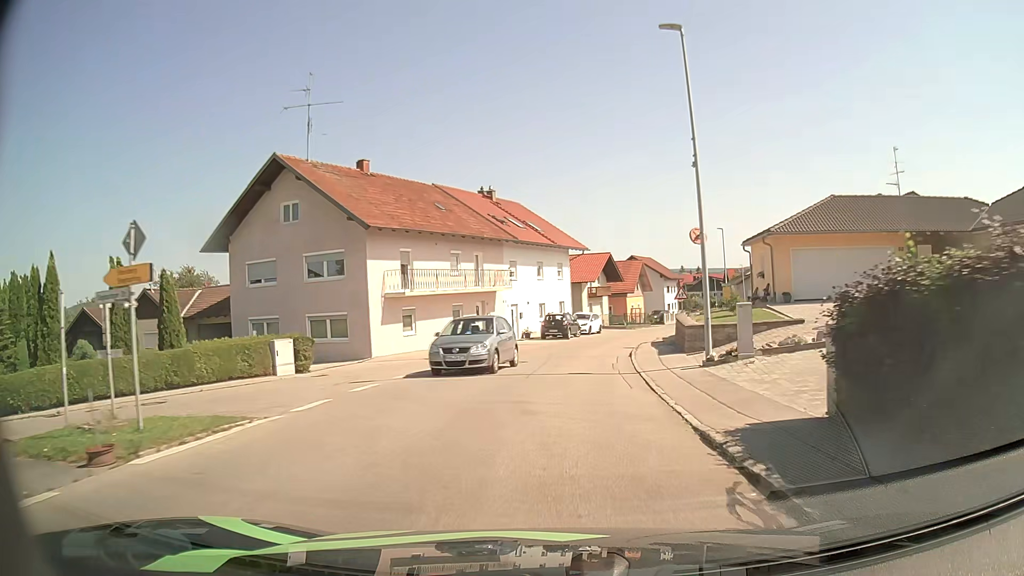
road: tertiary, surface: asphalt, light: Day
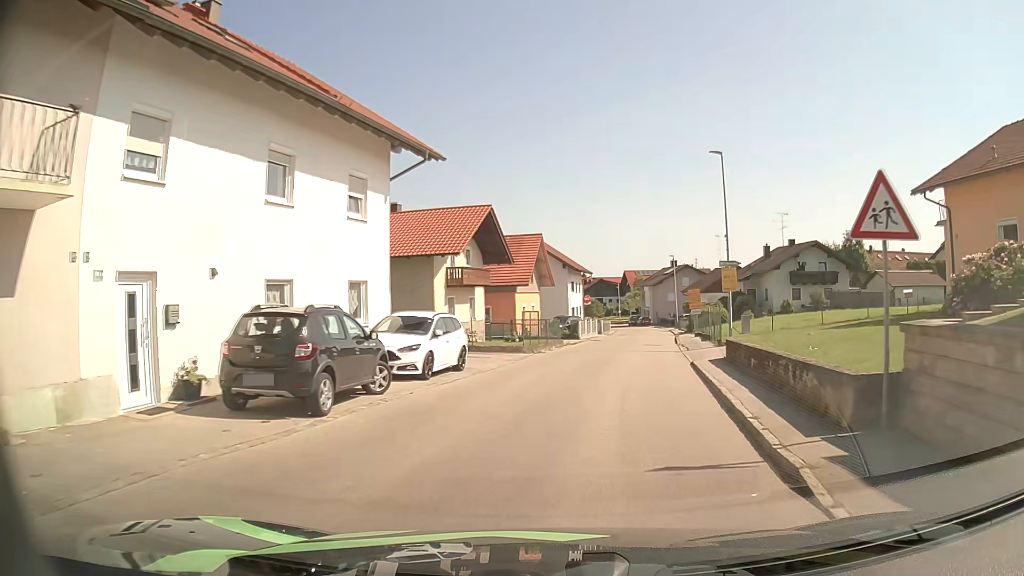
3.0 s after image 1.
(+2.3, +30.5) m; +11°
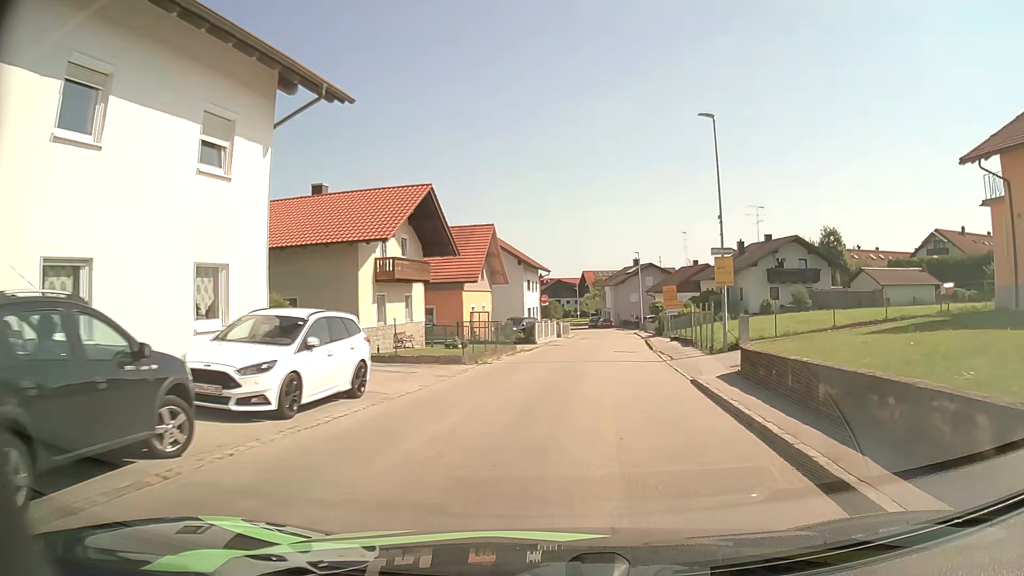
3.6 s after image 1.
(+0.1, +5.9) m; +3°
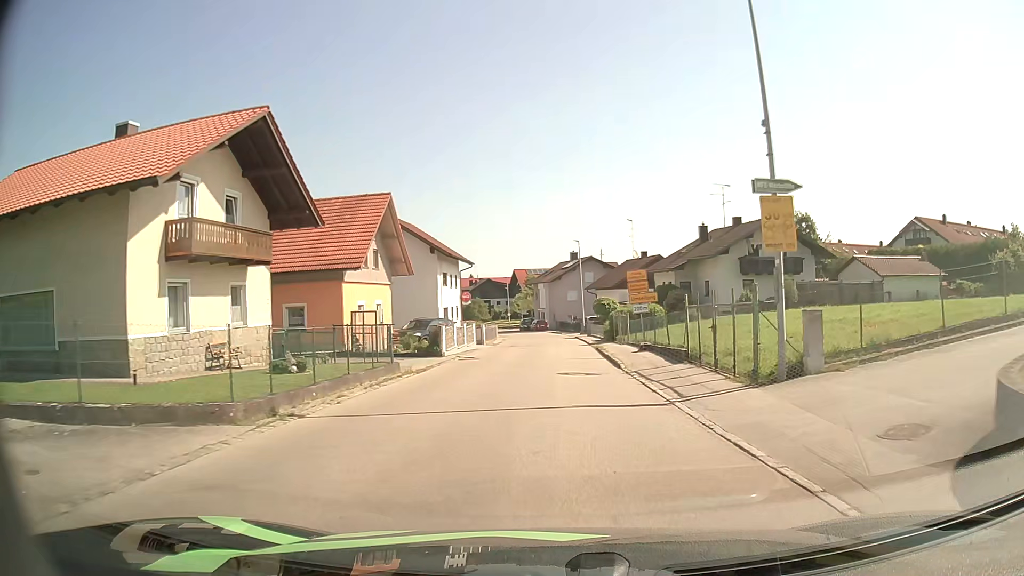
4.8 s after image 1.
(+0.7, +11.7) m; +6°
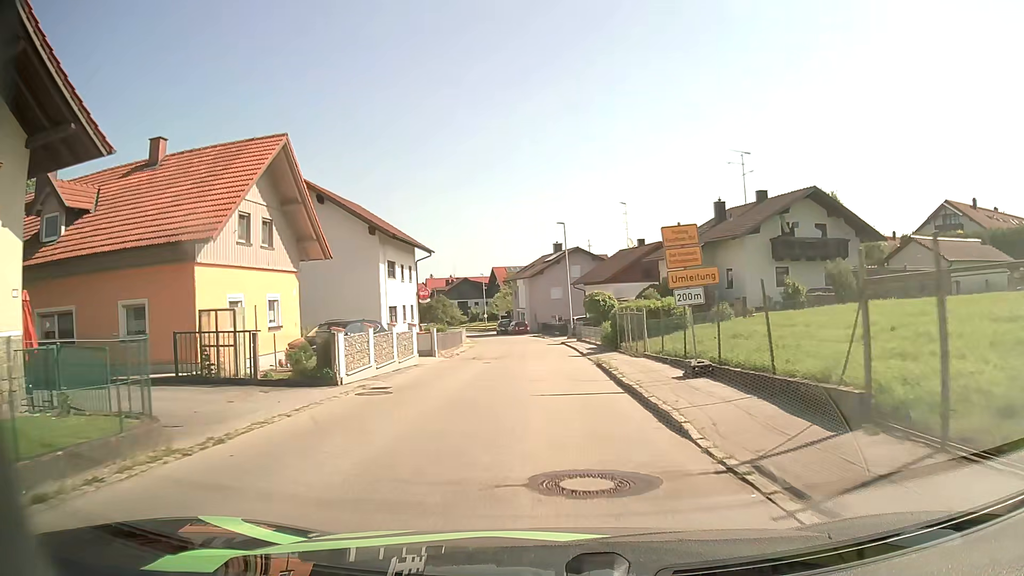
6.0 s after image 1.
(+0.2, +11.5) m; +1°
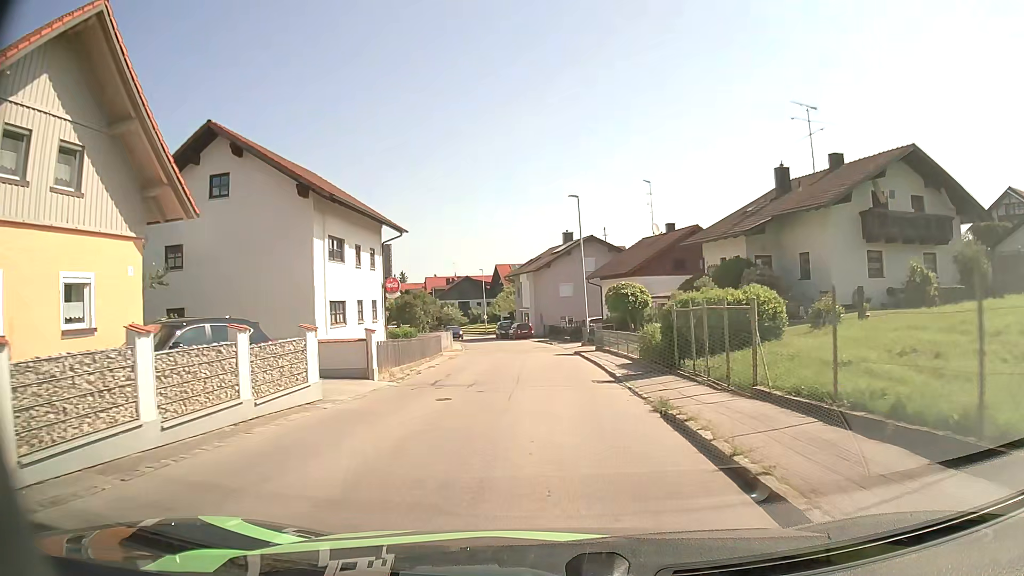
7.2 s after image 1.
(-0.1, +11.2) m; -1°
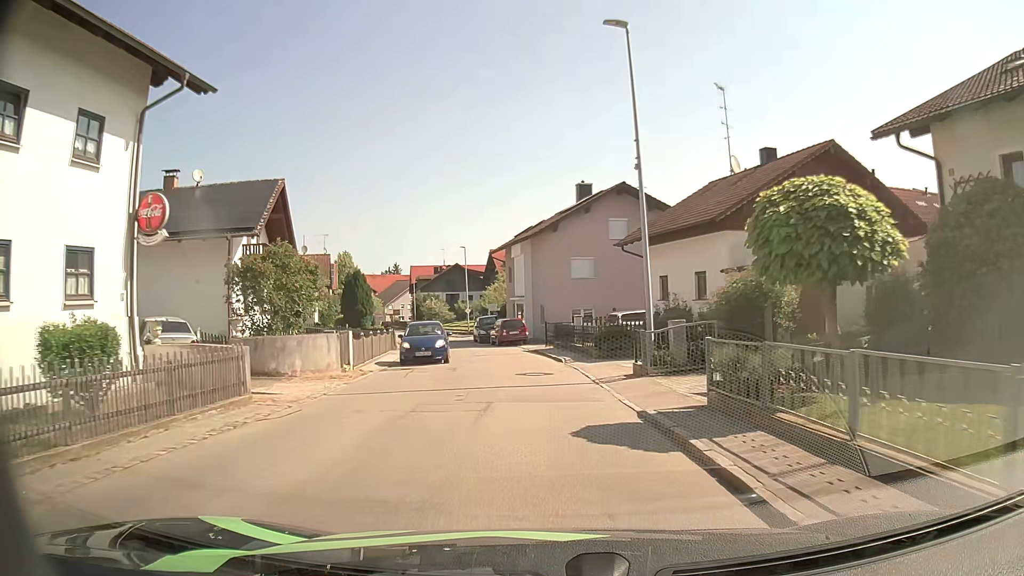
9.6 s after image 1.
(0.0, +22.2) m; 0°
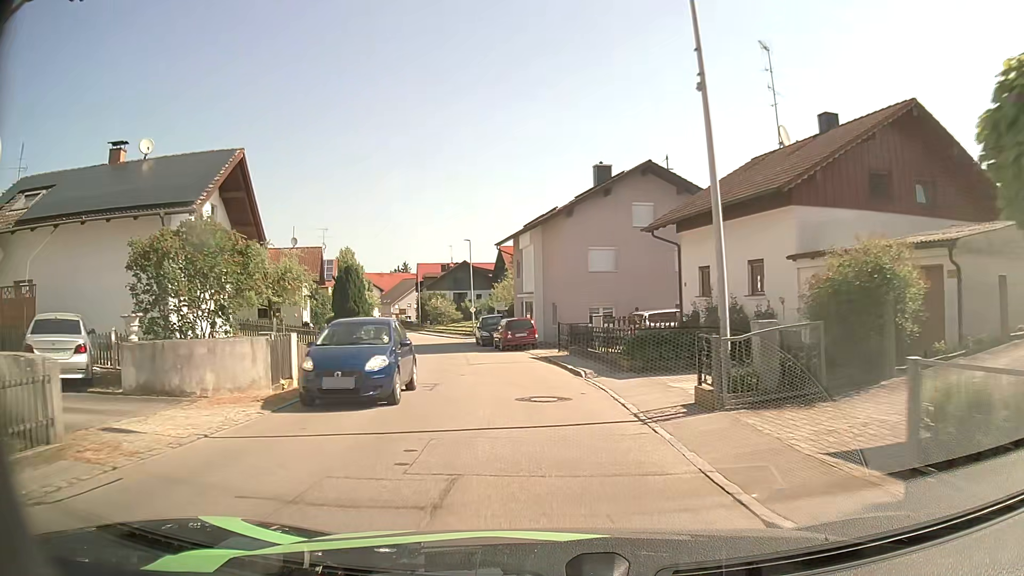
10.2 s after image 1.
(0.0, +5.5) m; -1°
